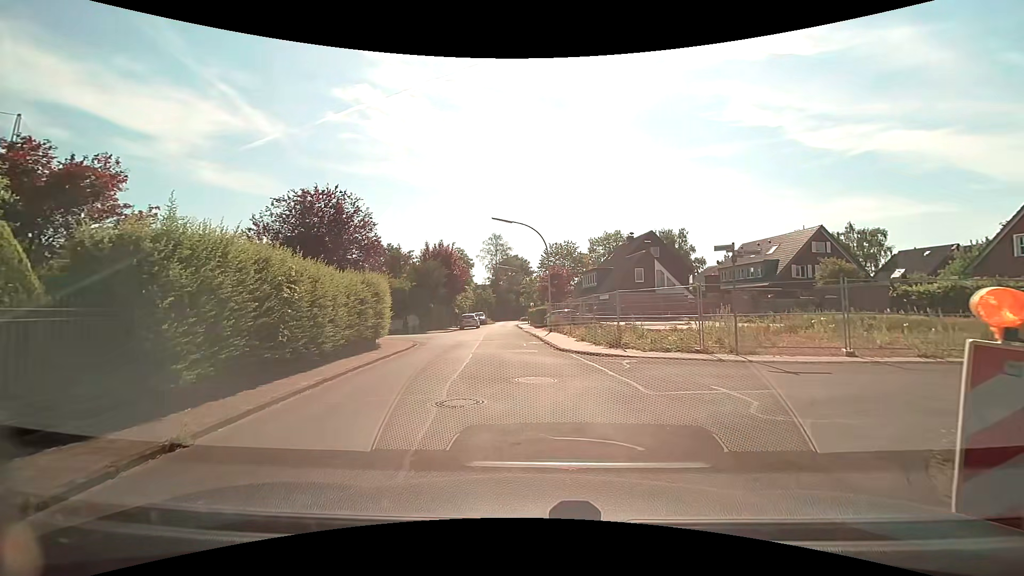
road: residential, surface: asphalt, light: Day
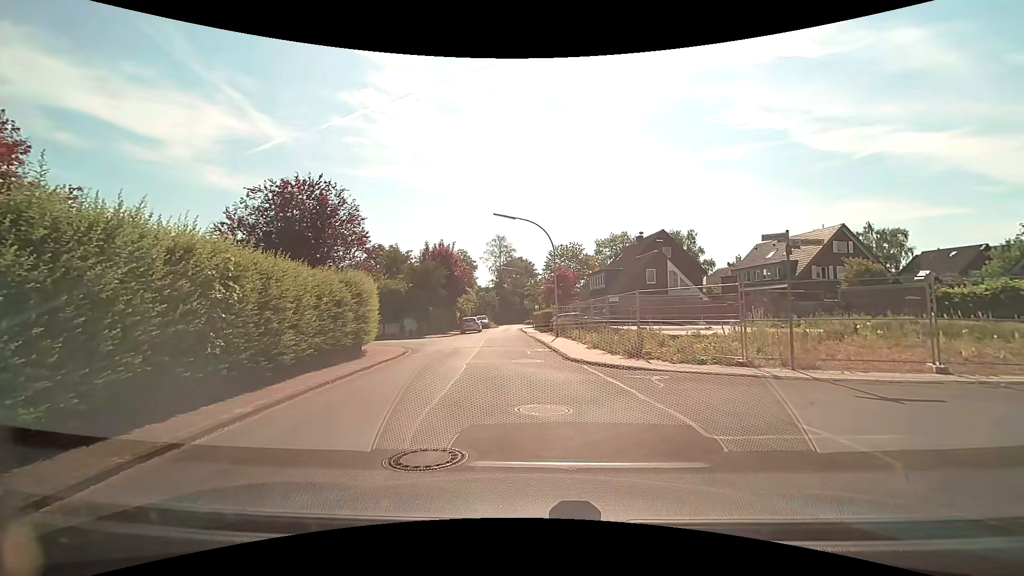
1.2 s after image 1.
(0.0, +2.6) m; -1°
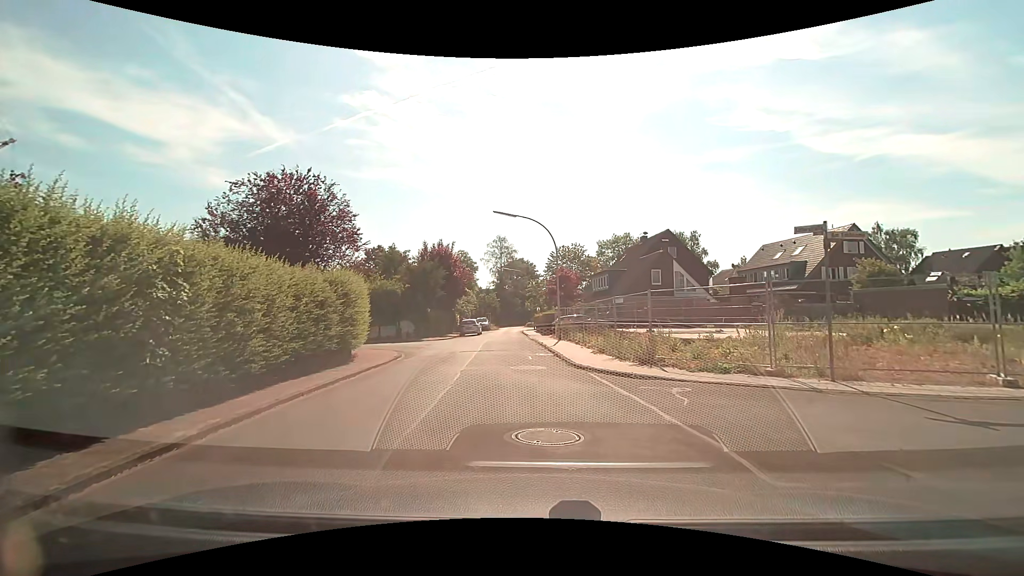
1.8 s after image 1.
(0.0, +1.4) m; -2°
(0, +10) (0, +20) (-1, +30) (-10, +32) (-20, +32) (-30, +31) (-40, +31) (-50, +31) (-60, +31) (-70, +30) m
